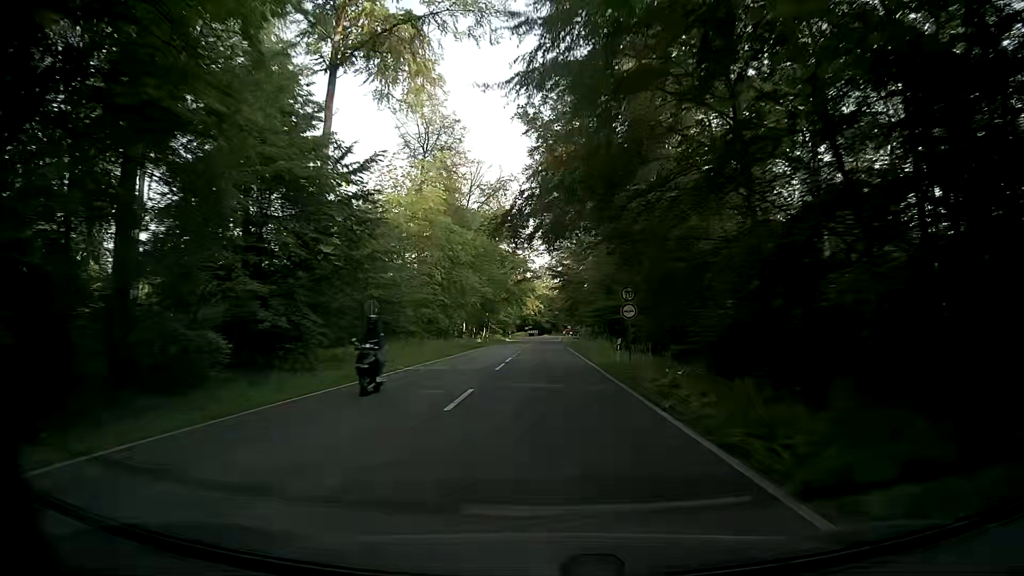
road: secondary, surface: asphalt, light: Day
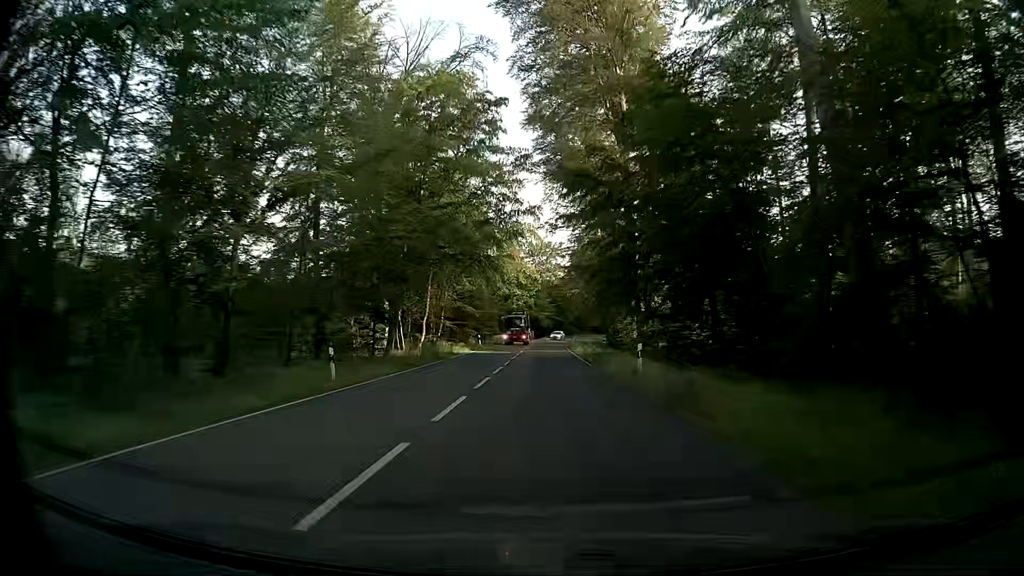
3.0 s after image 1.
(-0.5, +55.4) m; 0°
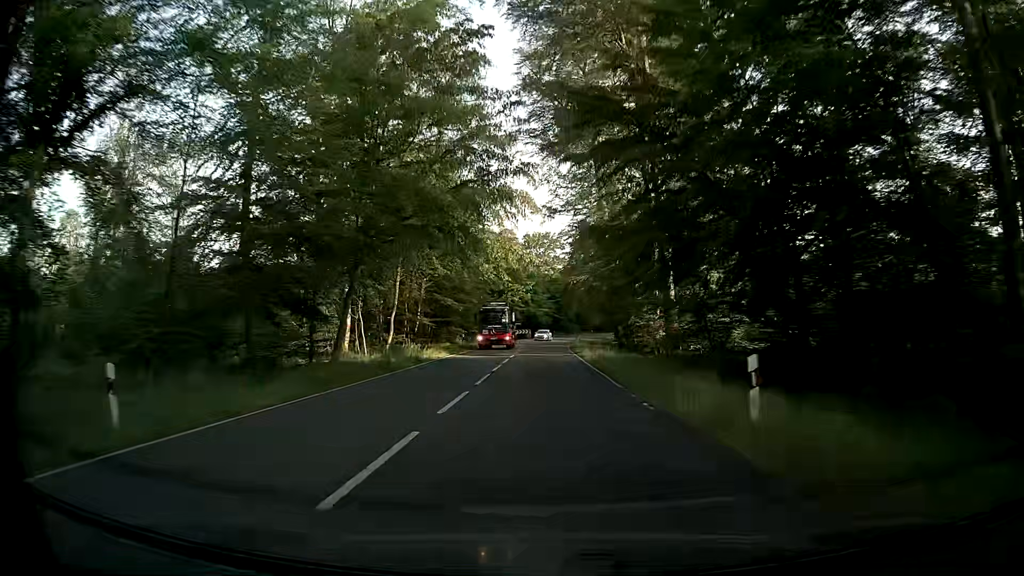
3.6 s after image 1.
(-0.1, +11.1) m; 0°
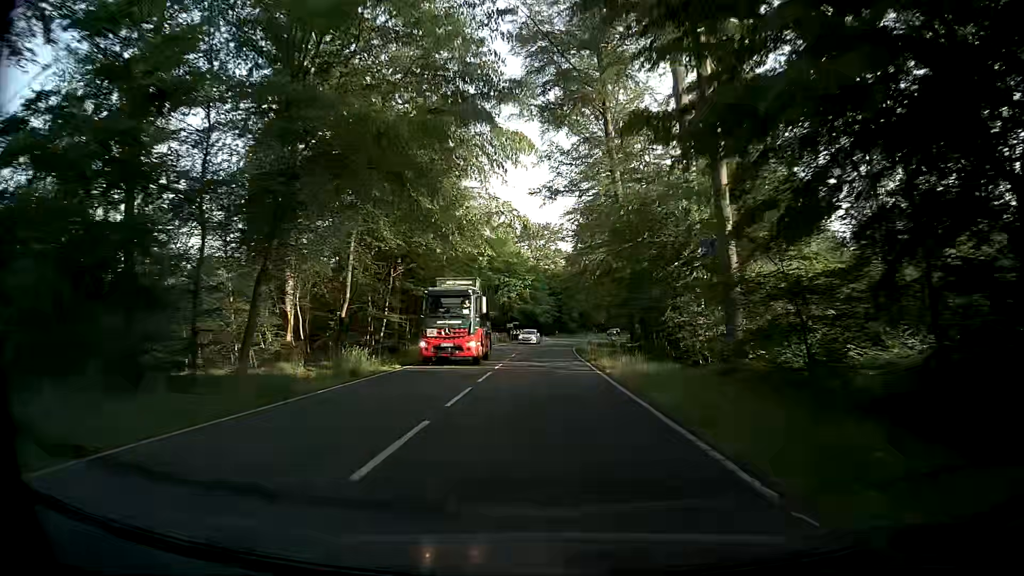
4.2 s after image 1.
(0.0, +11.1) m; 0°
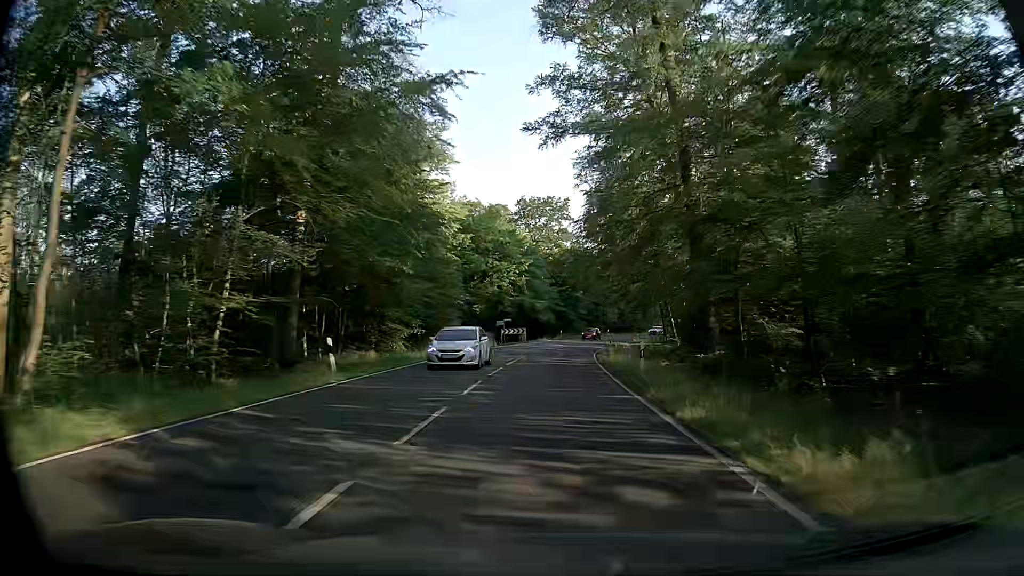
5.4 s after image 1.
(-0.1, +22.2) m; 0°
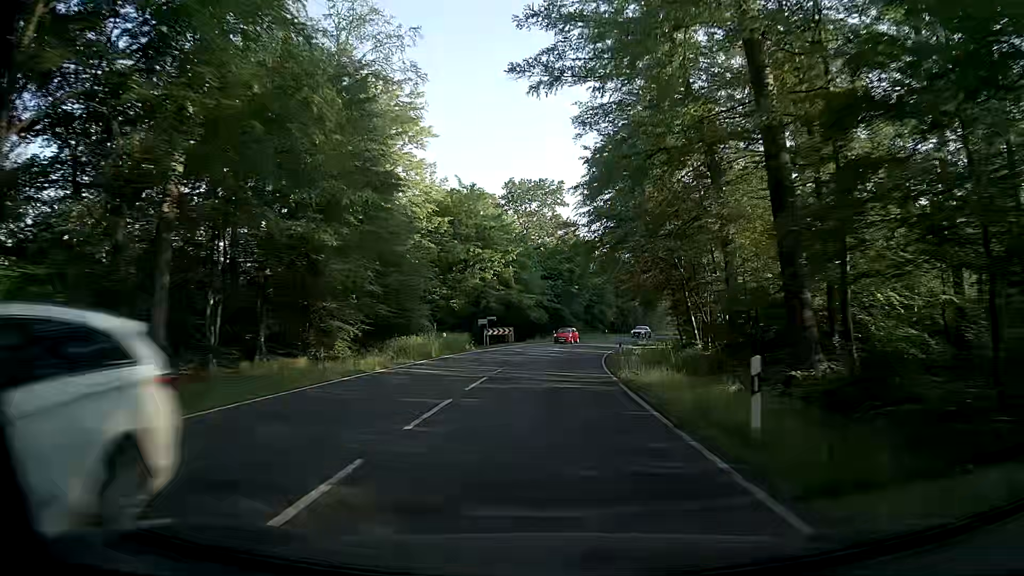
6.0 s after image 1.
(0.0, +11.1) m; 0°
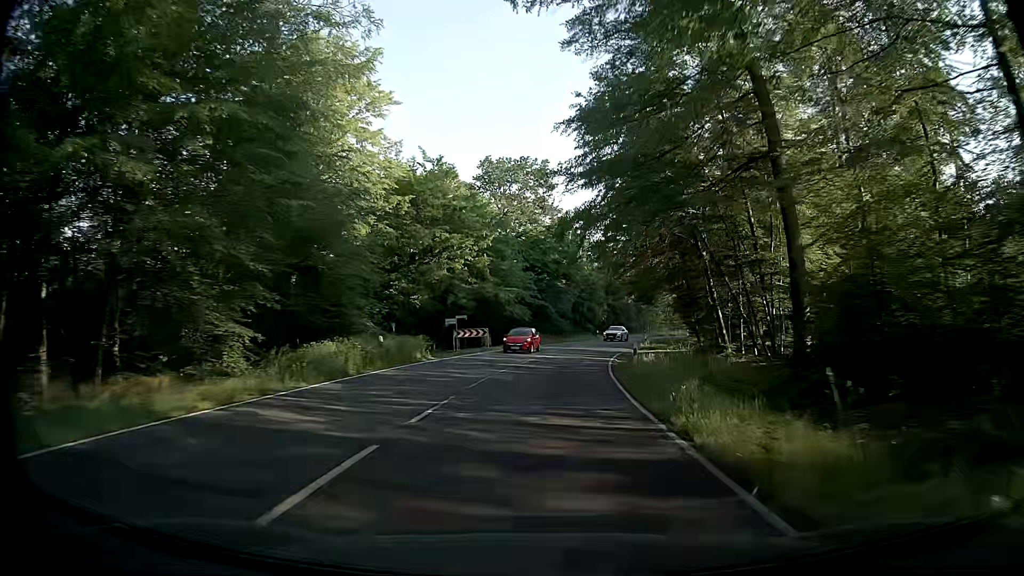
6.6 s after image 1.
(+0.1, +11.1) m; +1°
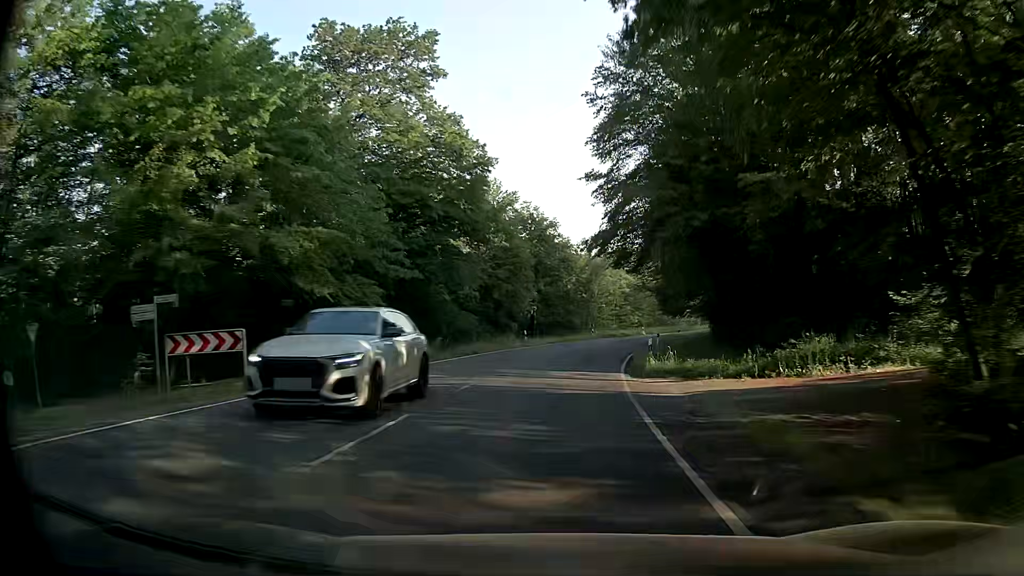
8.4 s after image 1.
(+1.8, +33.3) m; +6°
